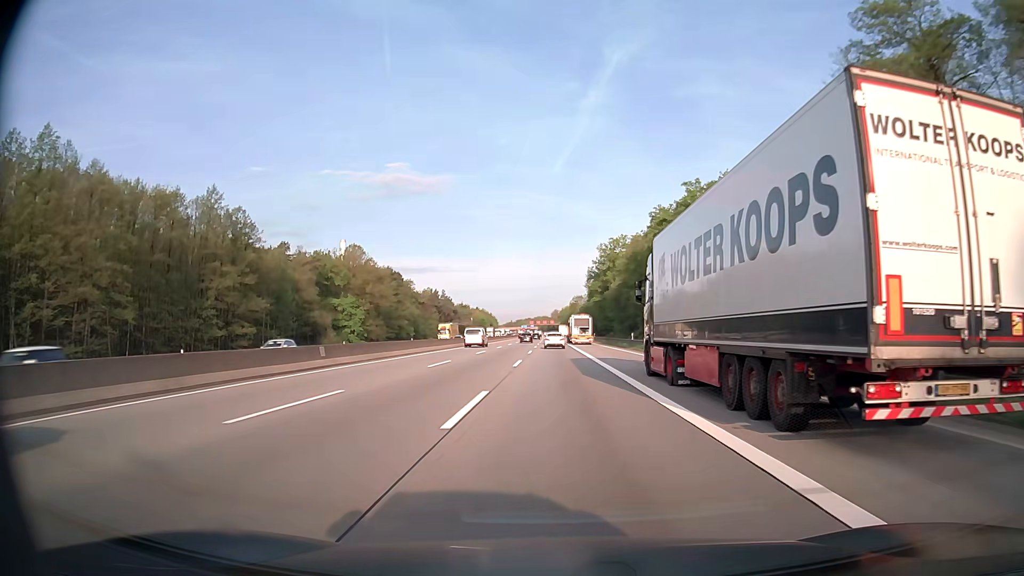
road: motorway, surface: asphalt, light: Day
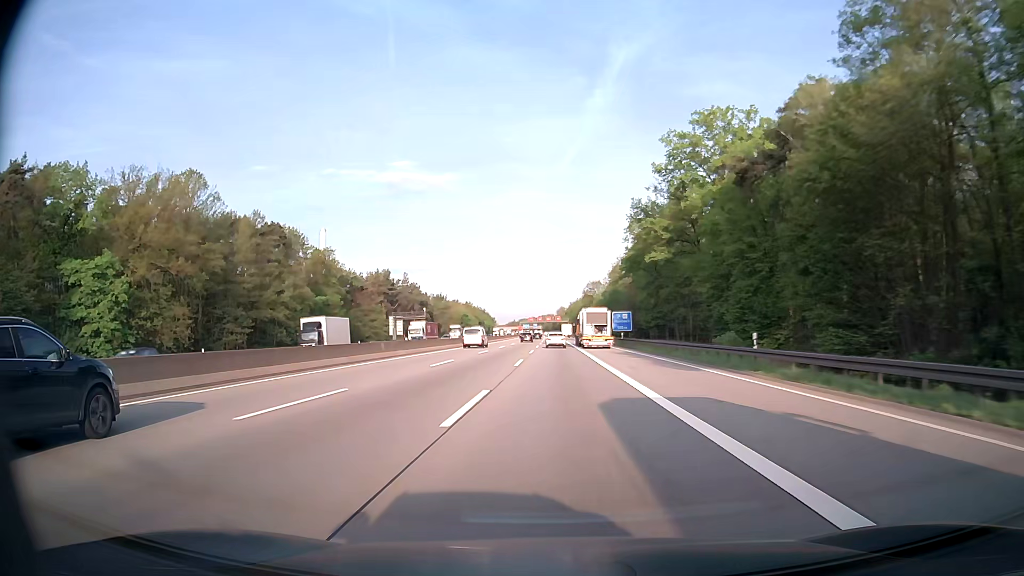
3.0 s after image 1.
(-0.5, +89.3) m; -1°
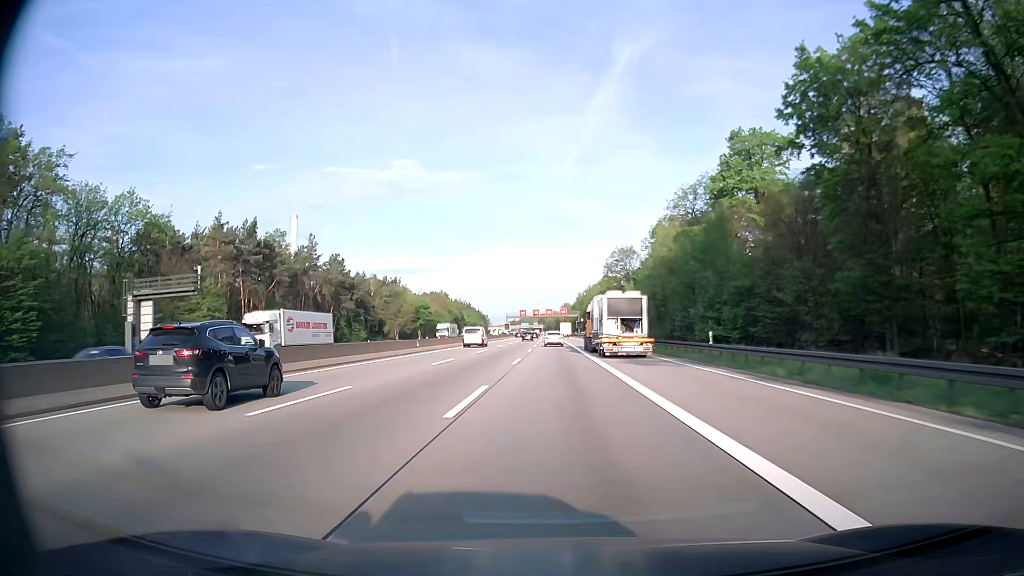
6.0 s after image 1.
(0.0, +89.2) m; 0°
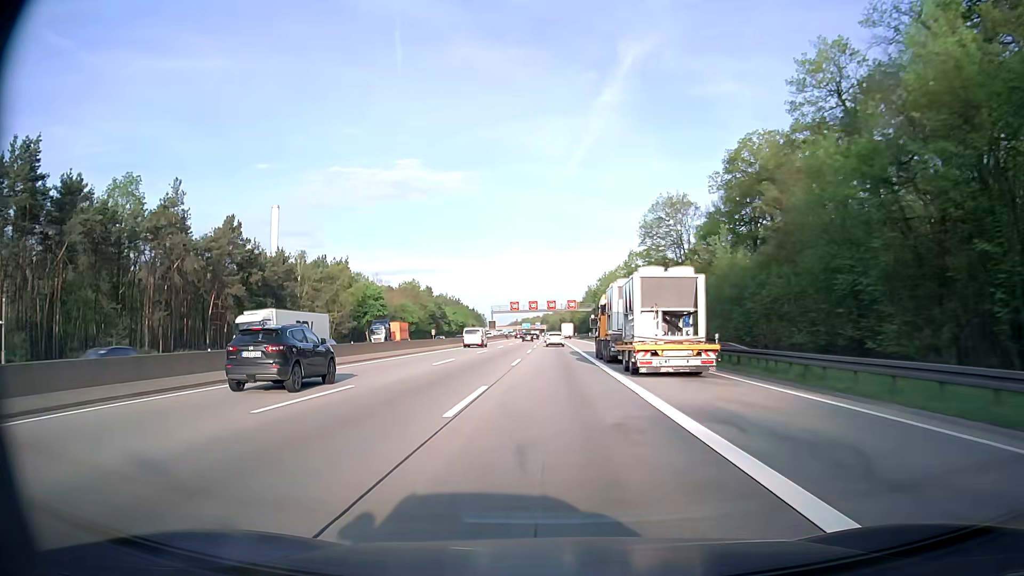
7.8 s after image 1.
(-0.2, +53.5) m; 0°
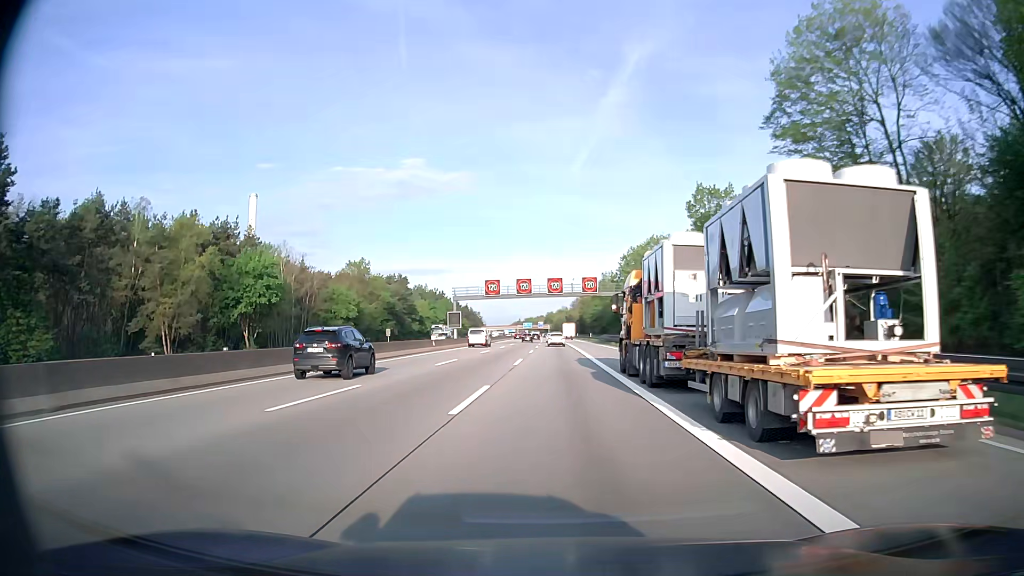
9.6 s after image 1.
(-0.2, +53.5) m; 0°
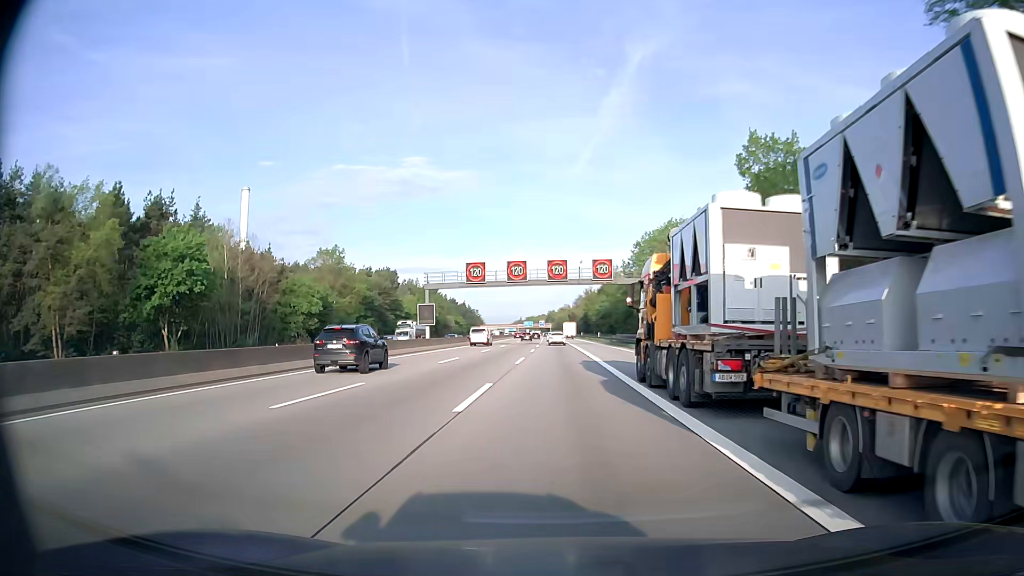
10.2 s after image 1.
(0.0, +17.8) m; 0°
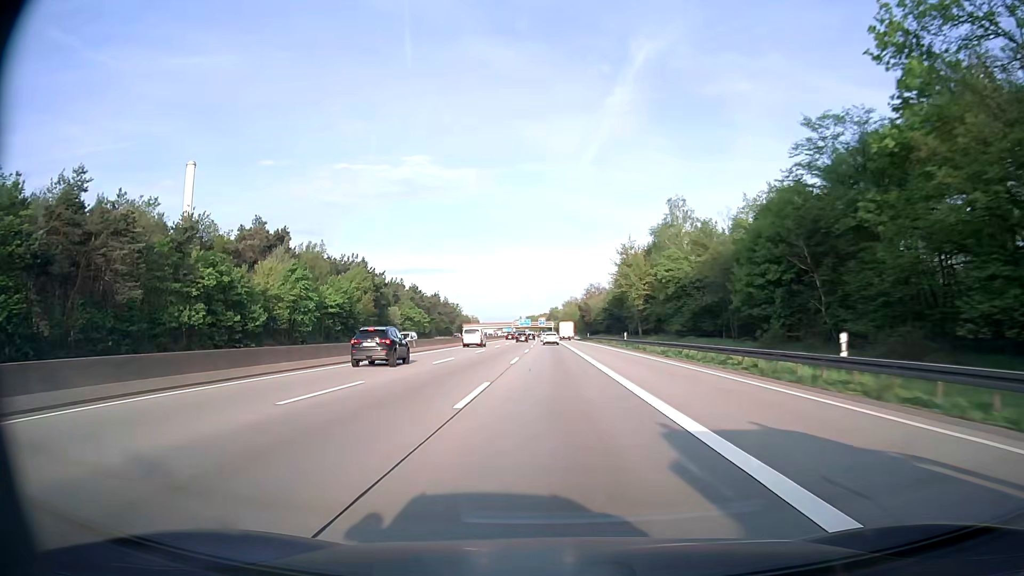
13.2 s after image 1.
(-0.2, +89.2) m; 0°
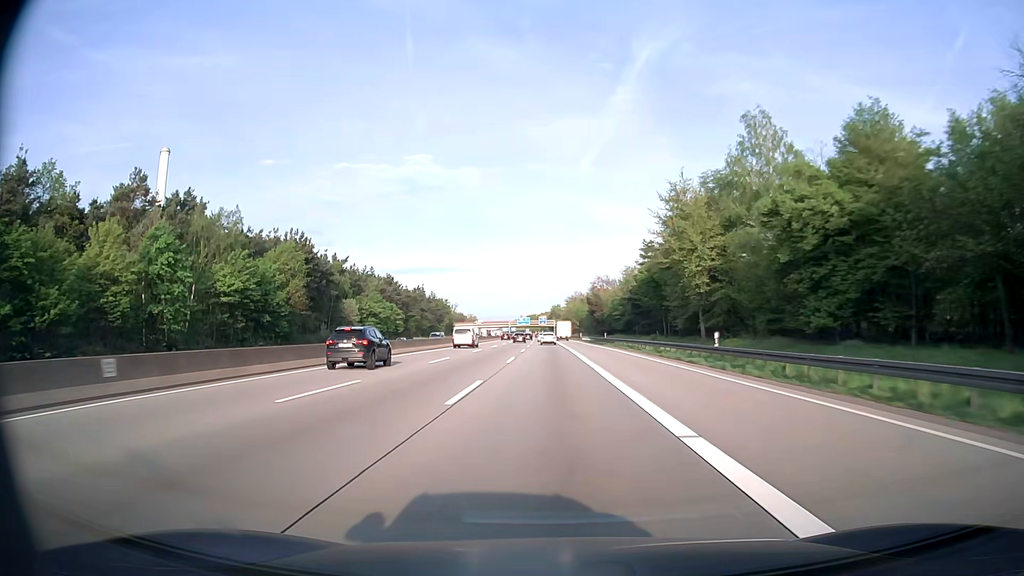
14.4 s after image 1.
(0.0, +35.6) m; 0°
(0, +10) (0, +20) (0, +30) (0, +40) (0, +50) (0, +60) (0, +70) (0, +80) (0, +90) (0, +100) m
